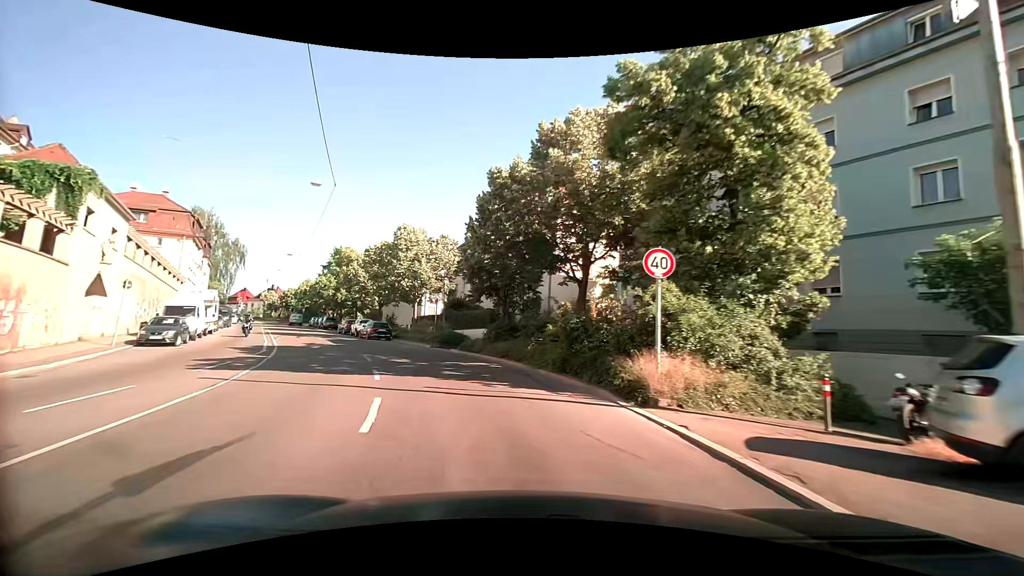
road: secondary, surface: asphalt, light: Day
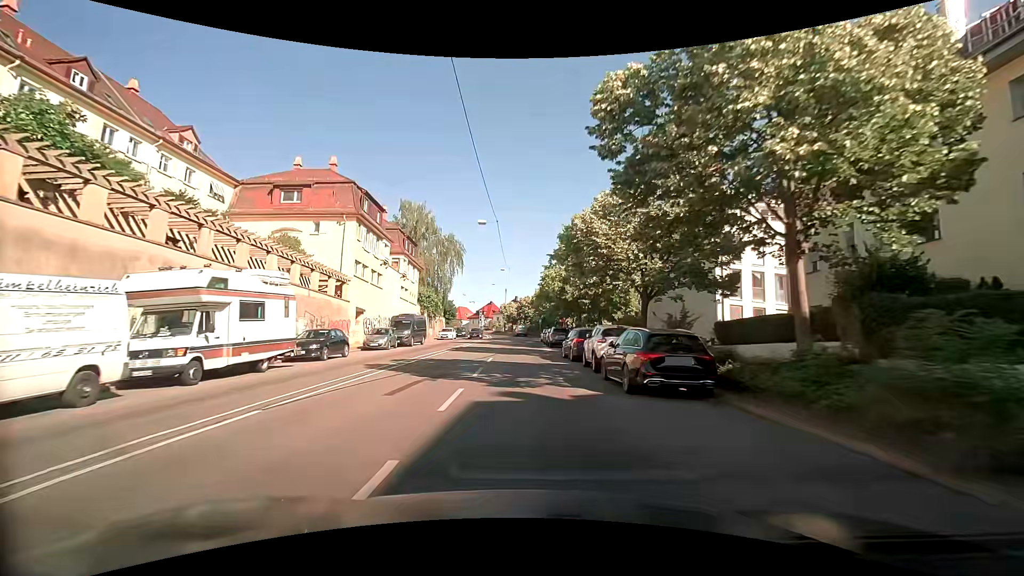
(-8.3, +27.9) m; -28°
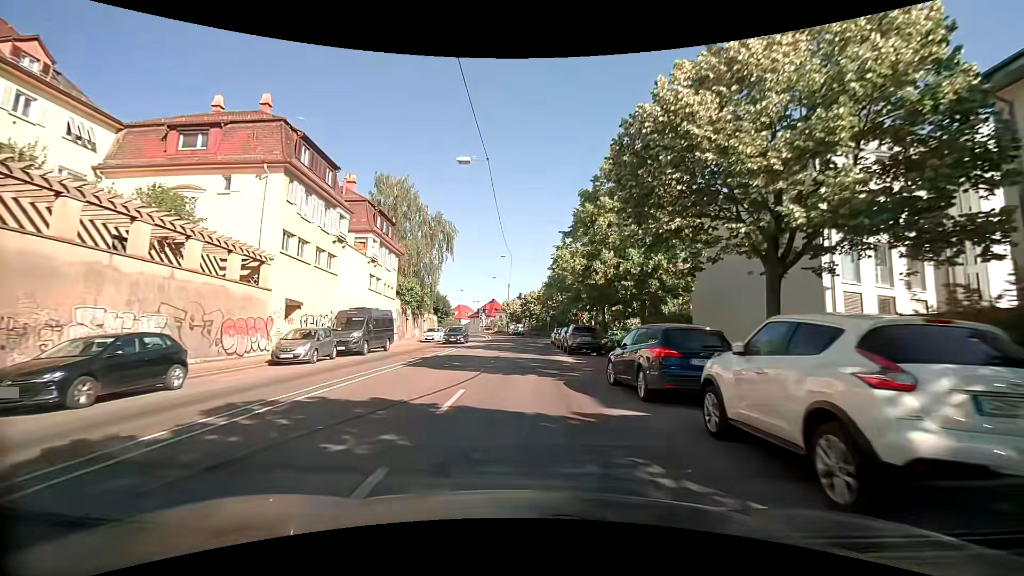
(-0.1, +12.5) m; 0°
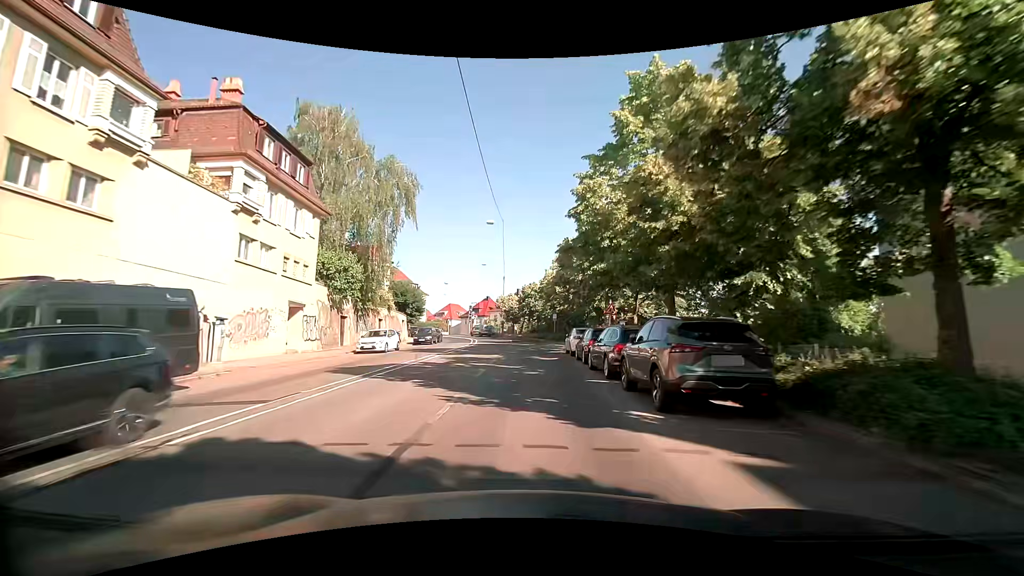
(-0.1, +18.7) m; 0°
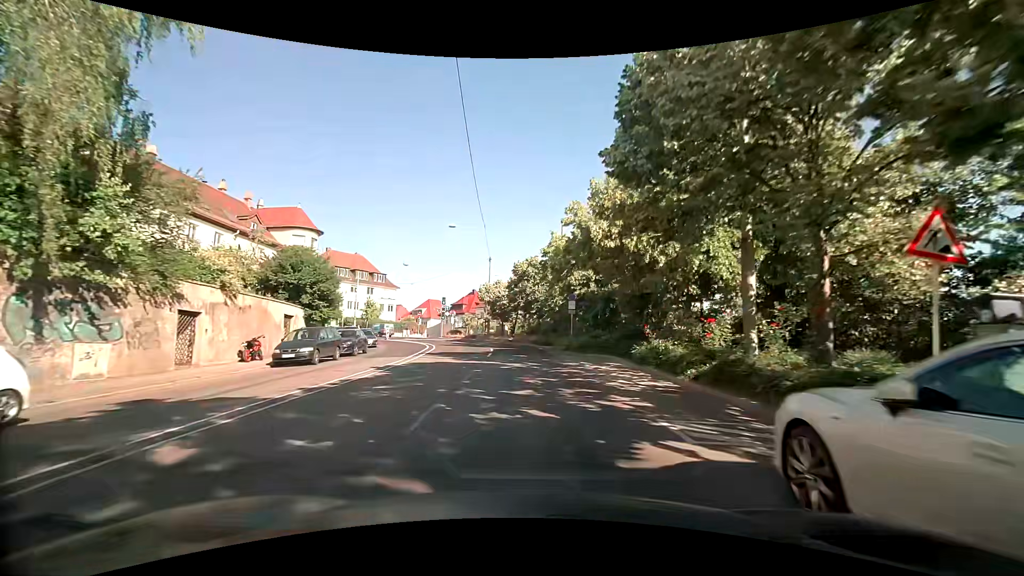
(+0.2, +24.9) m; 0°
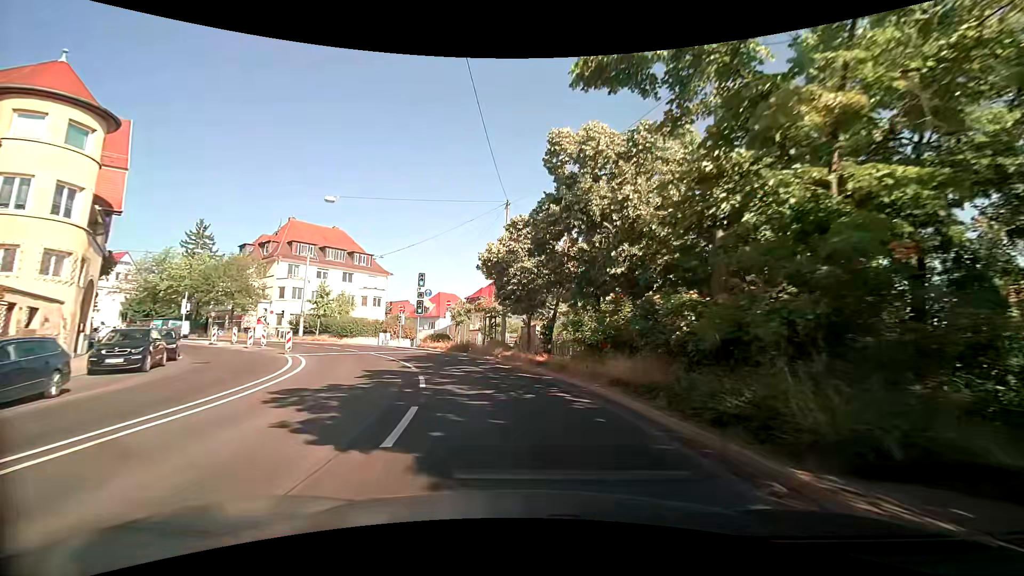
(-0.3, +30.8) m; -4°
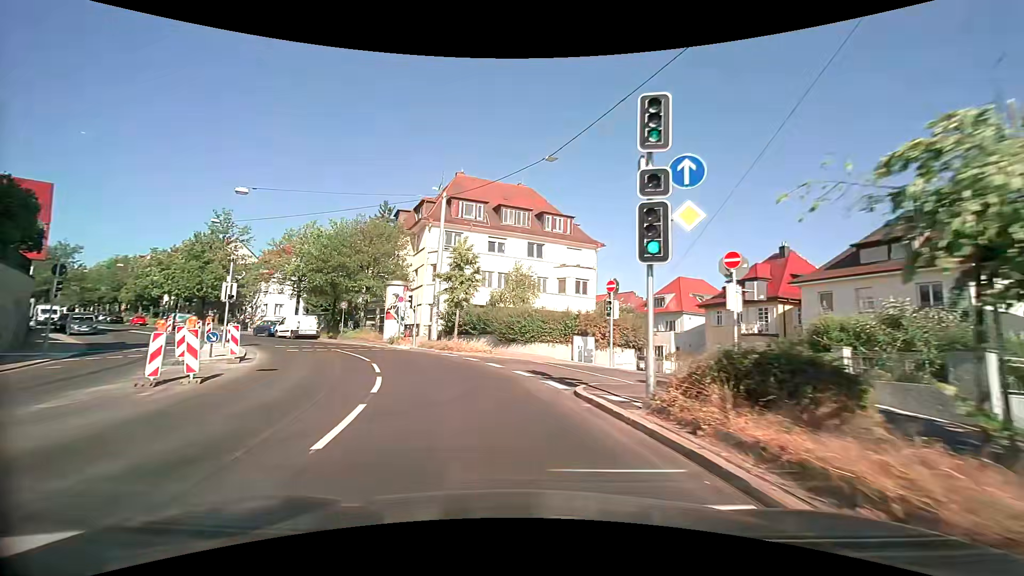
(-5.0, +27.0) m; -26°
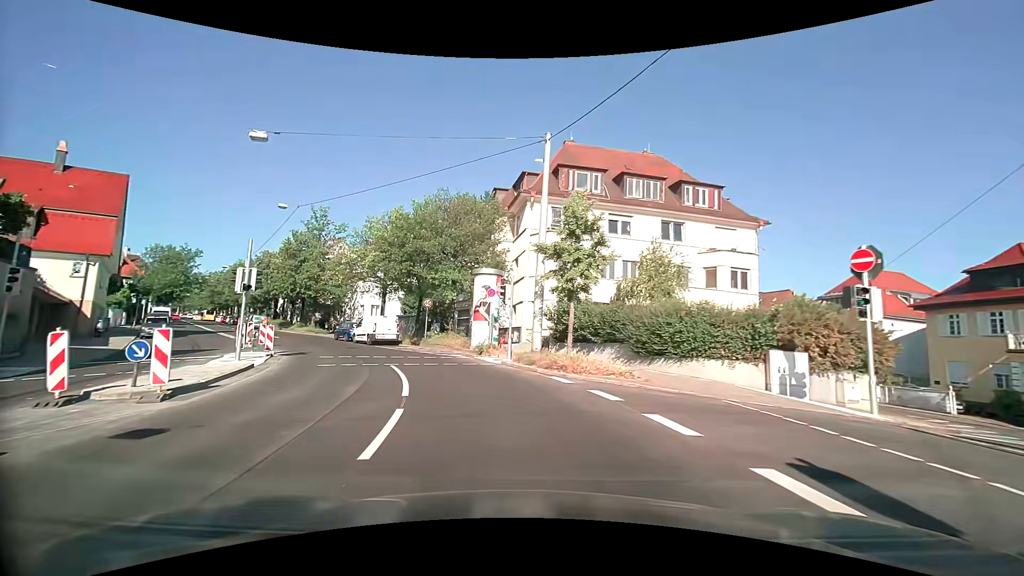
(-1.1, +9.7) m; -12°
(-1, +10) (-4, +19) (-9, +28) (-15, +36) (-21, +44) (-27, +52) (-33, +60) (-40, +68) (-46, +76) (-52, +83) m
